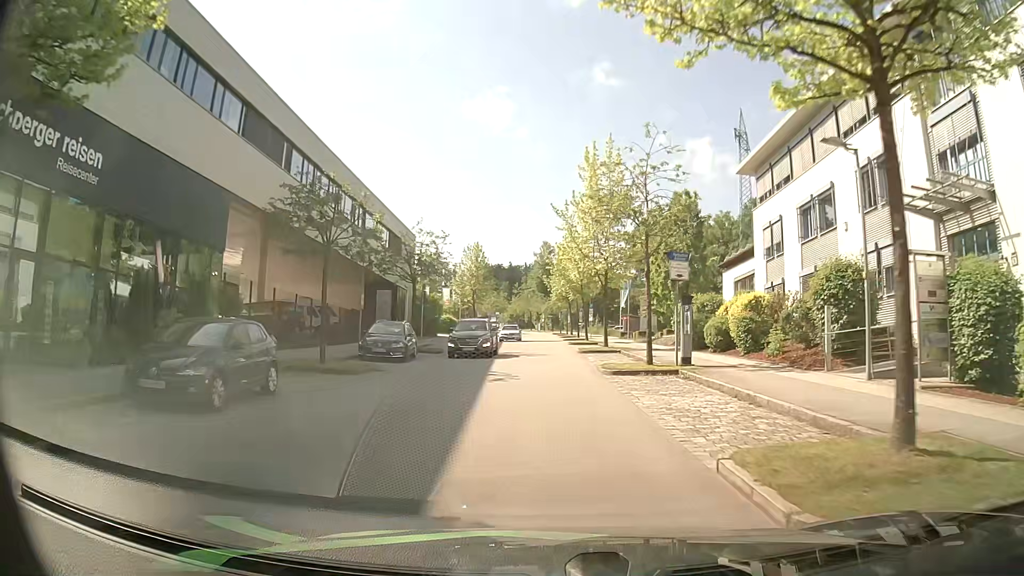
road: residential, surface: asphalt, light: Day
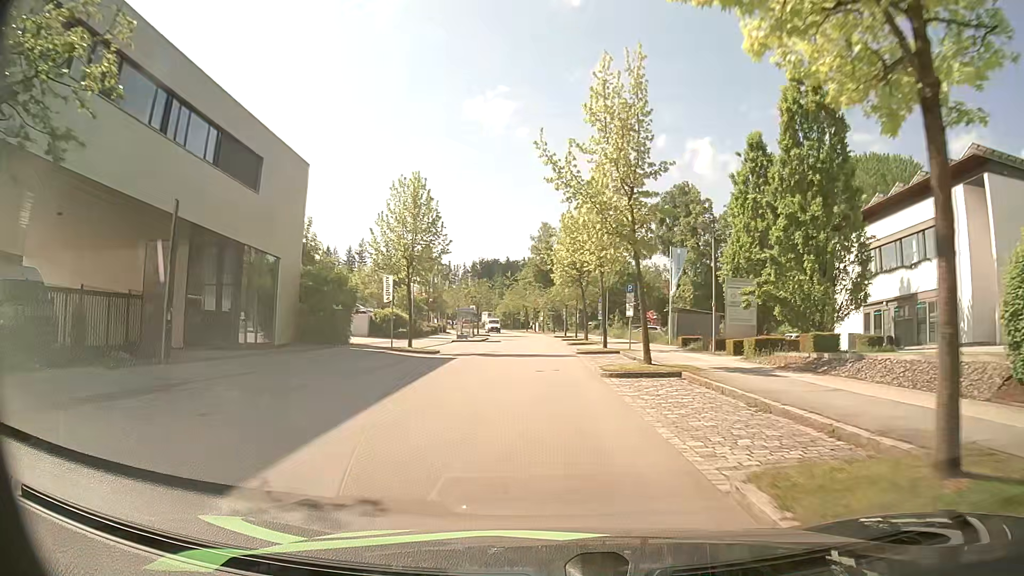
(+0.3, +29.1) m; +1°
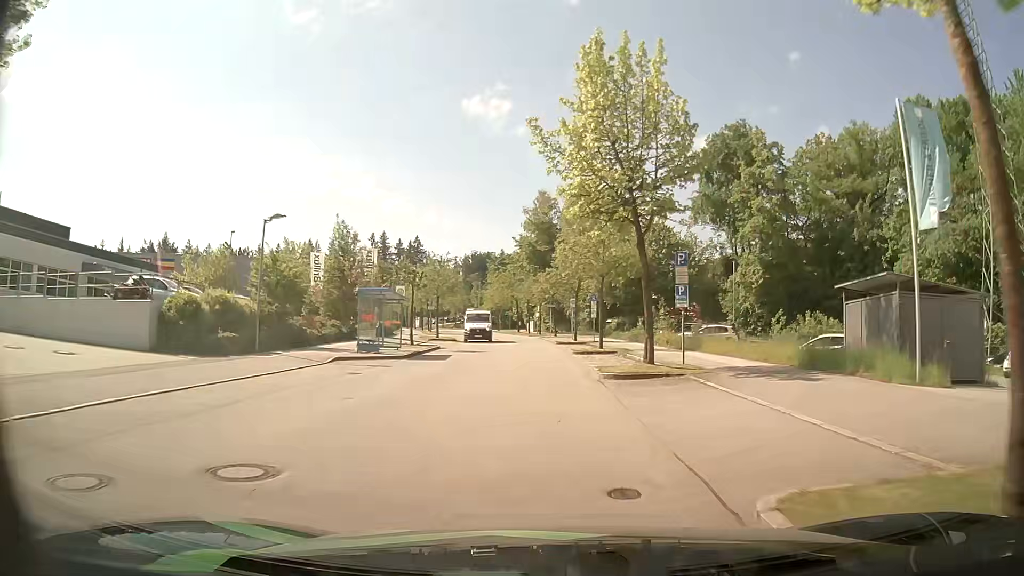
(-0.1, +29.3) m; 0°
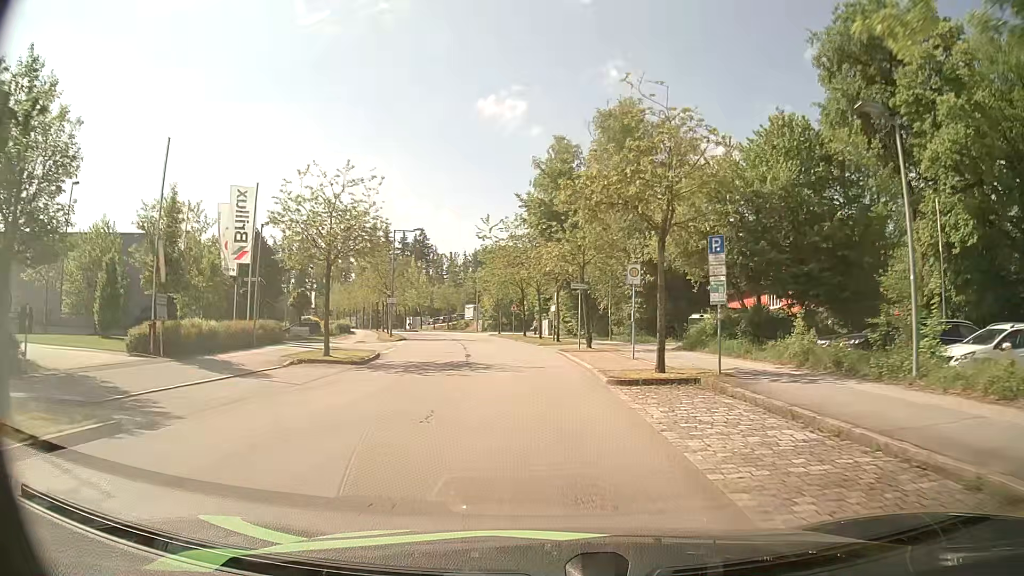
(-0.1, +29.7) m; -1°
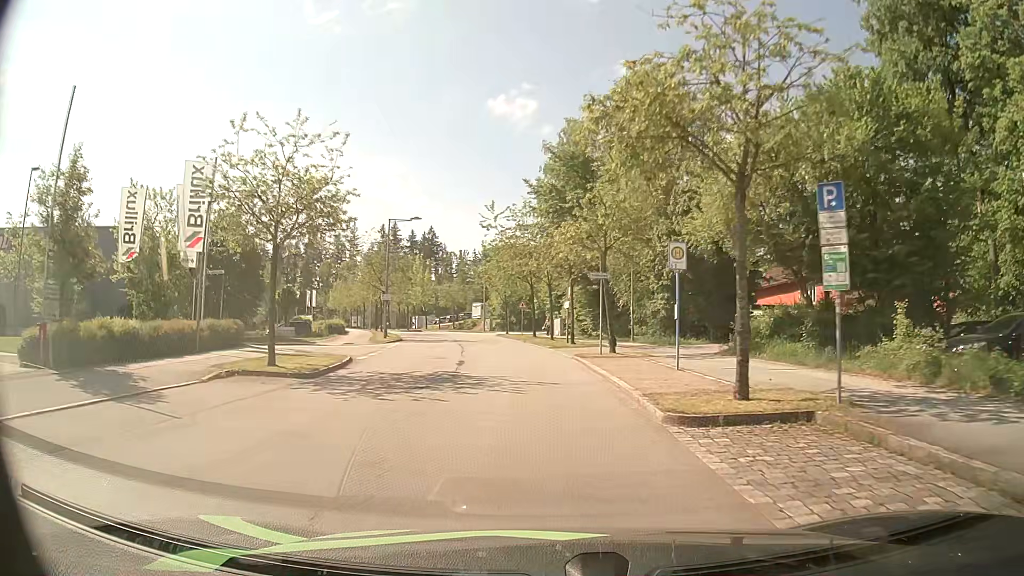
(-0.1, +5.8) m; -1°
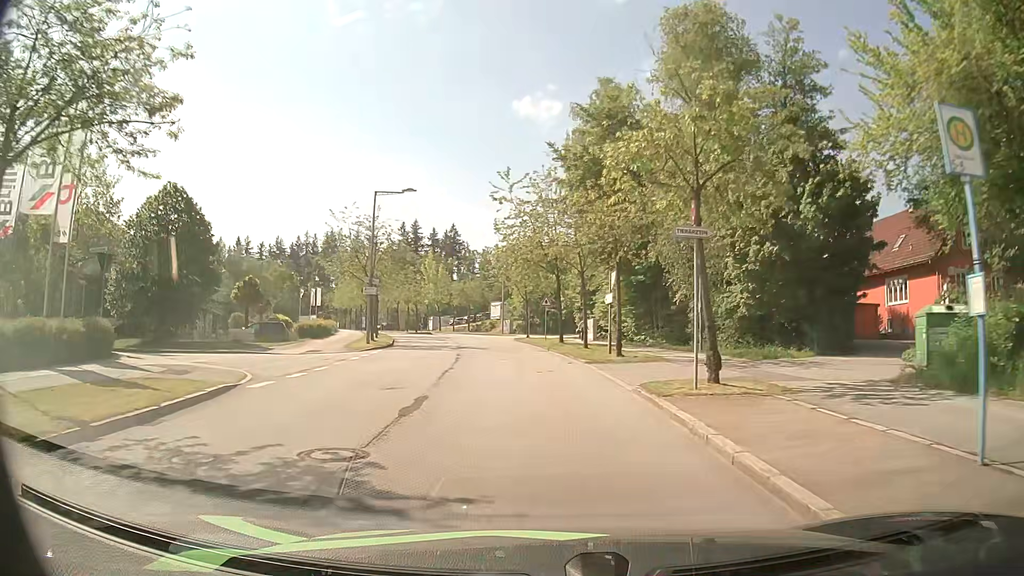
(-0.2, +11.6) m; -2°
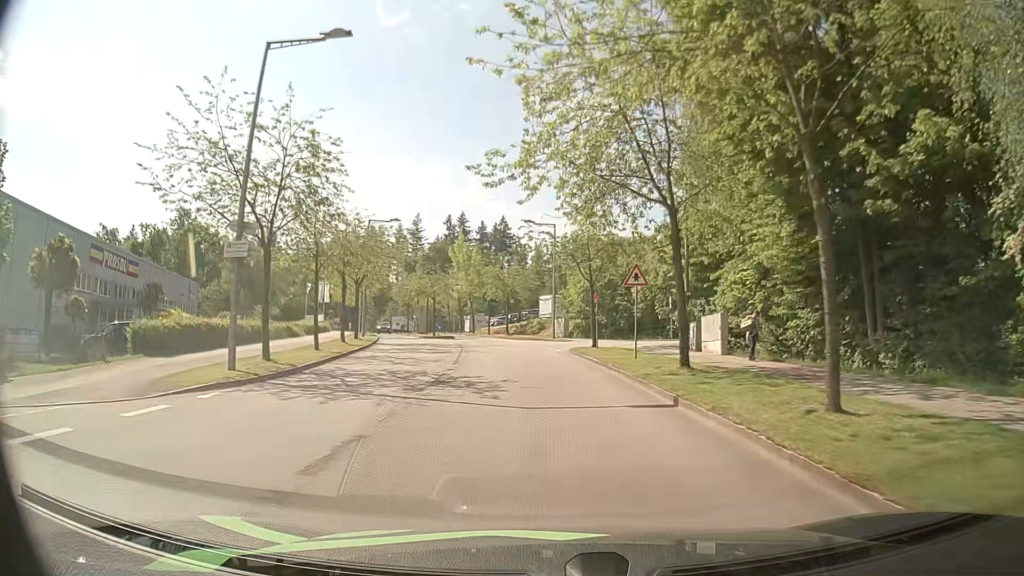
(-1.0, +23.1) m; -5°
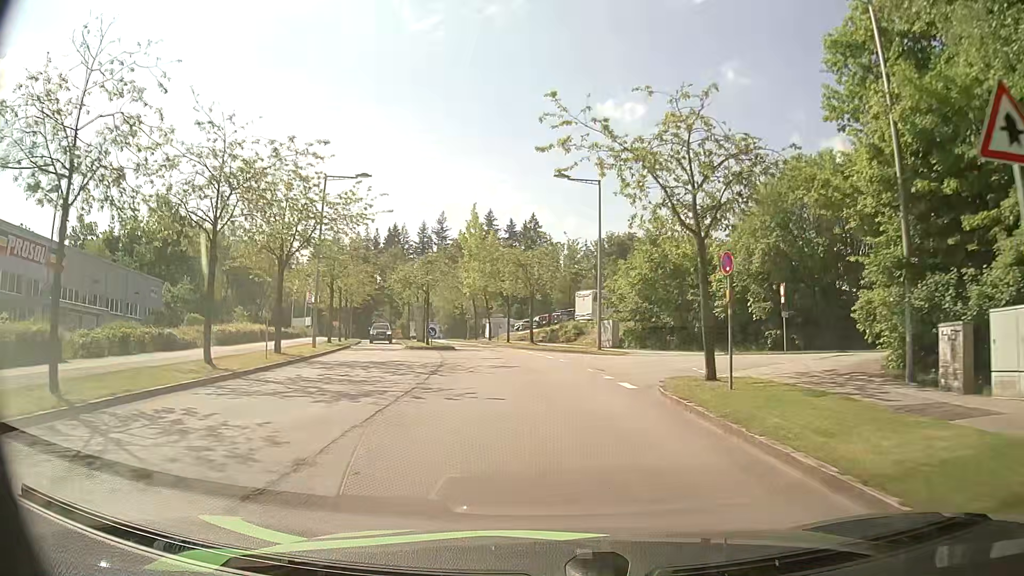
(-0.3, +17.5) m; -2°
(0, +10) (-1, +20) (-2, +30) (-3, +40) (-6, +50) (-8, +59) (-11, +69) (-14, +78) (-14, +88) (-7, +95) m
